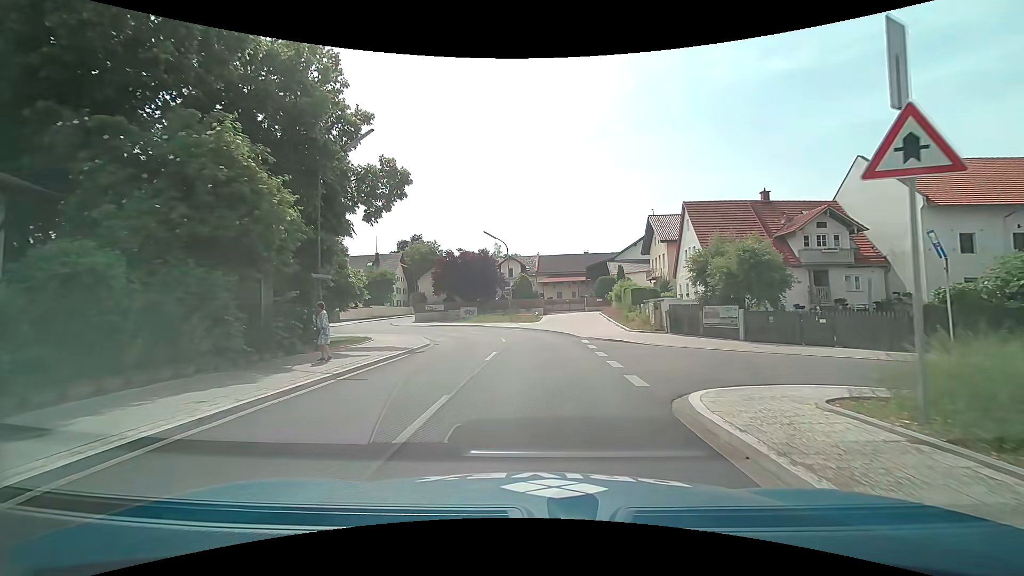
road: tertiary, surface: asphalt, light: Day
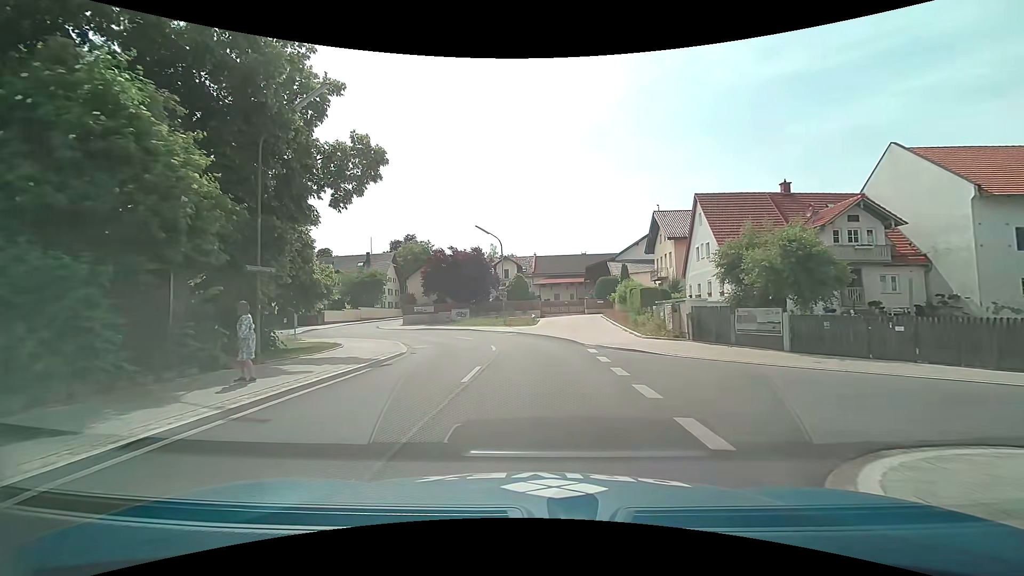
(0.0, +4.0) m; 0°
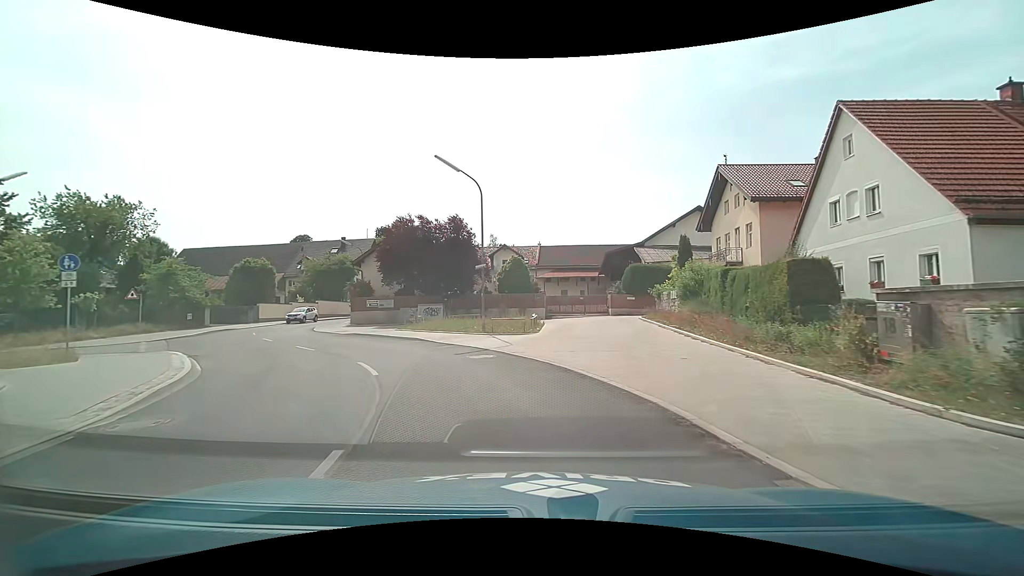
(+0.2, +17.2) m; 0°
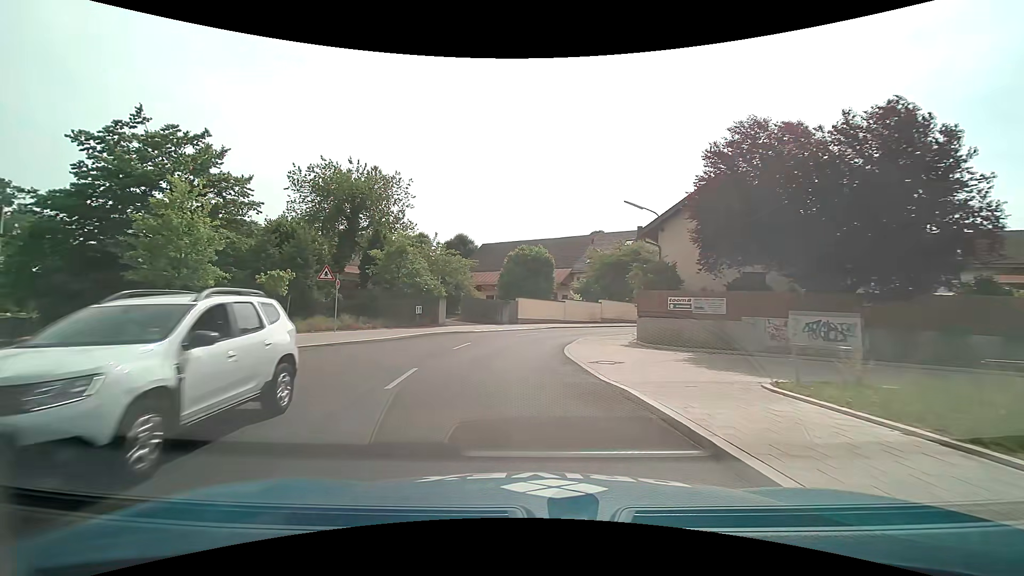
(-5.3, +19.9) m; -33°
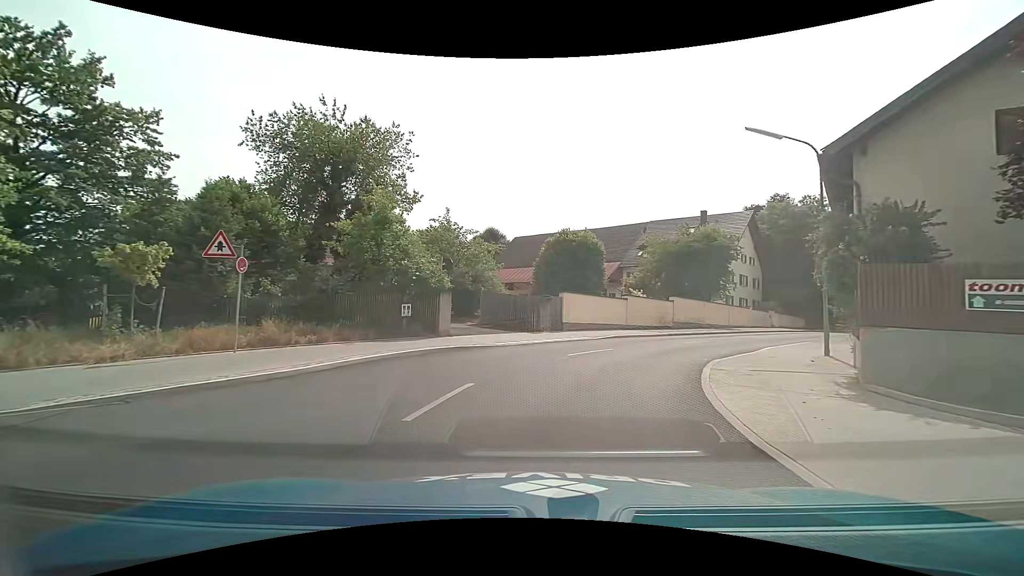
(-0.8, +11.9) m; -5°
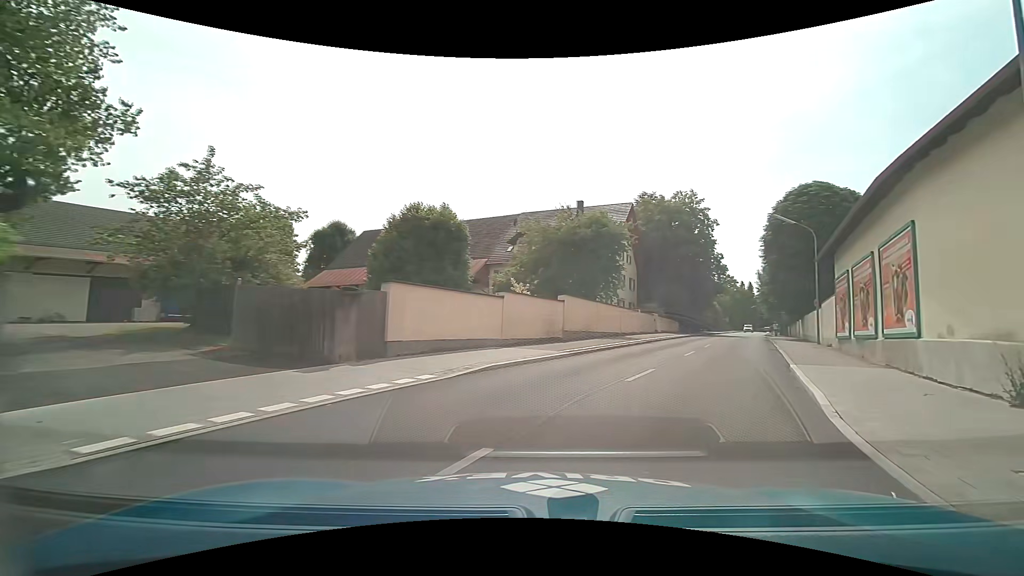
(+1.1, +12.4) m; +14°
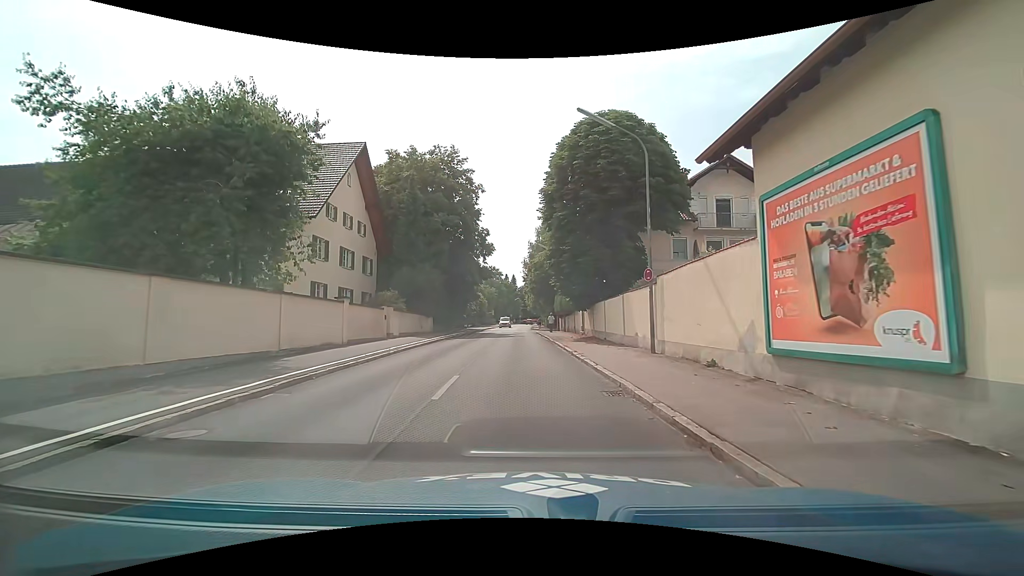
(+6.4, +18.2) m; +26°
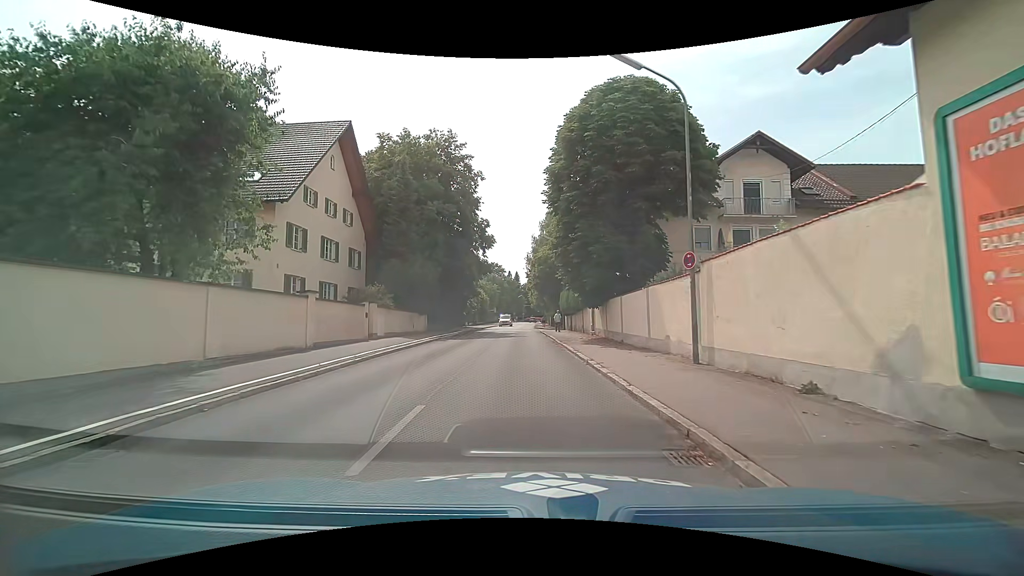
(+0.1, +3.9) m; 0°
(0, +10) (0, +20) (-1, +30) (-1, +40) (-1, +50) (-1, +60) (-1, +70) (-1, +80) (-1, +90) (-1, +100) m
